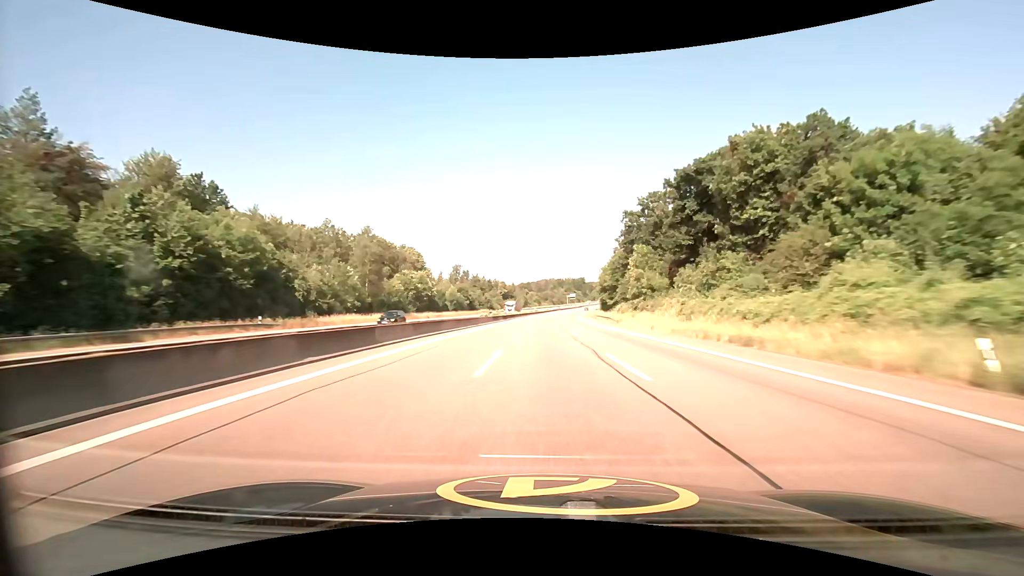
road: motorway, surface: asphalt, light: Day
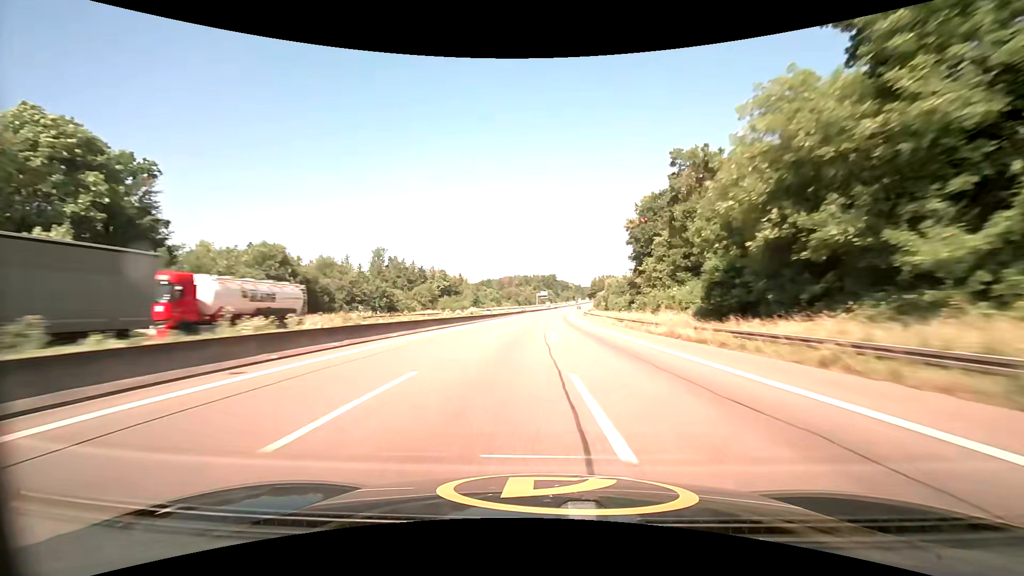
(+2.7, +94.6) m; +4°
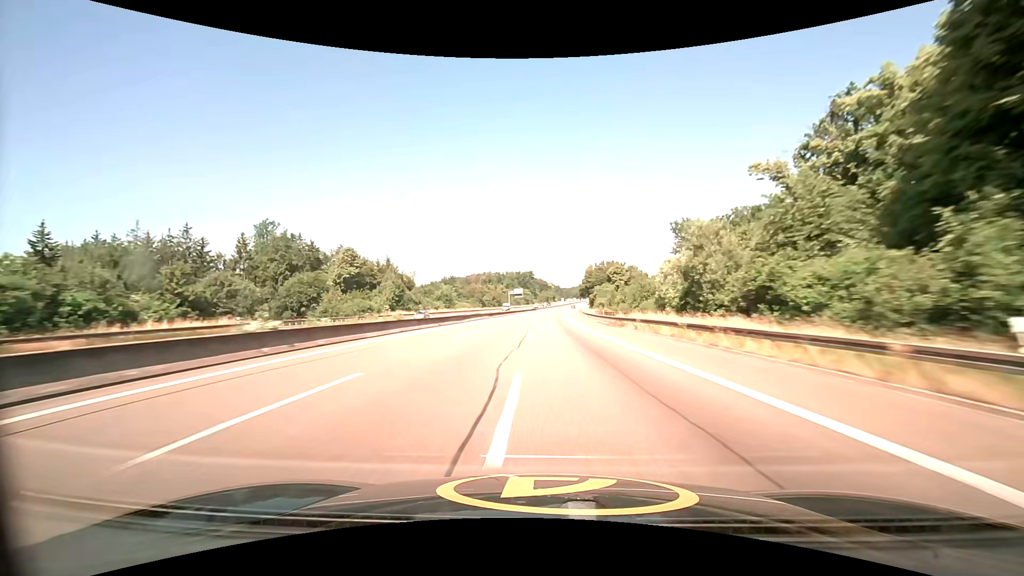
(+1.7, +71.8) m; +3°
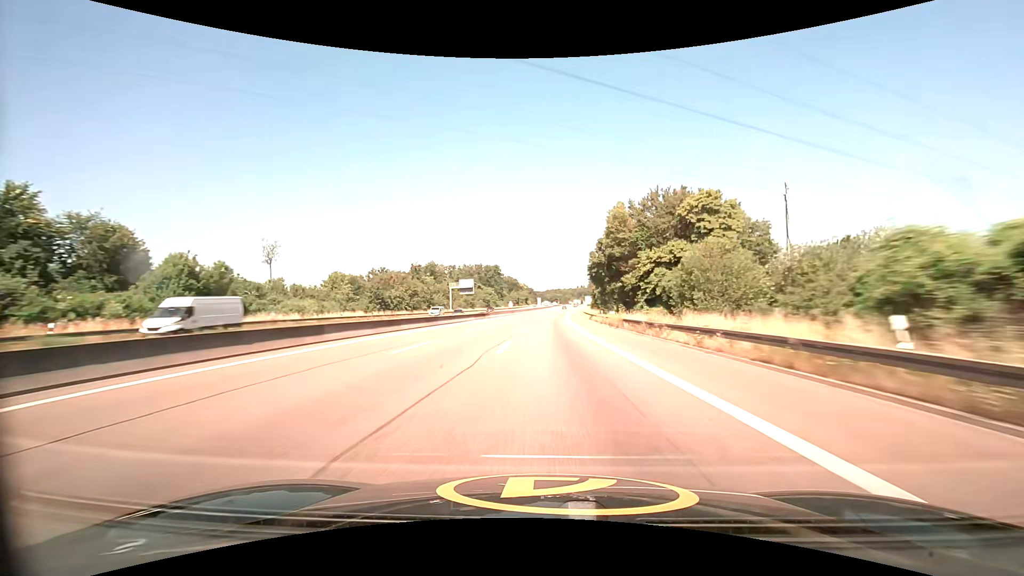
(+2.5, +96.3) m; +3°
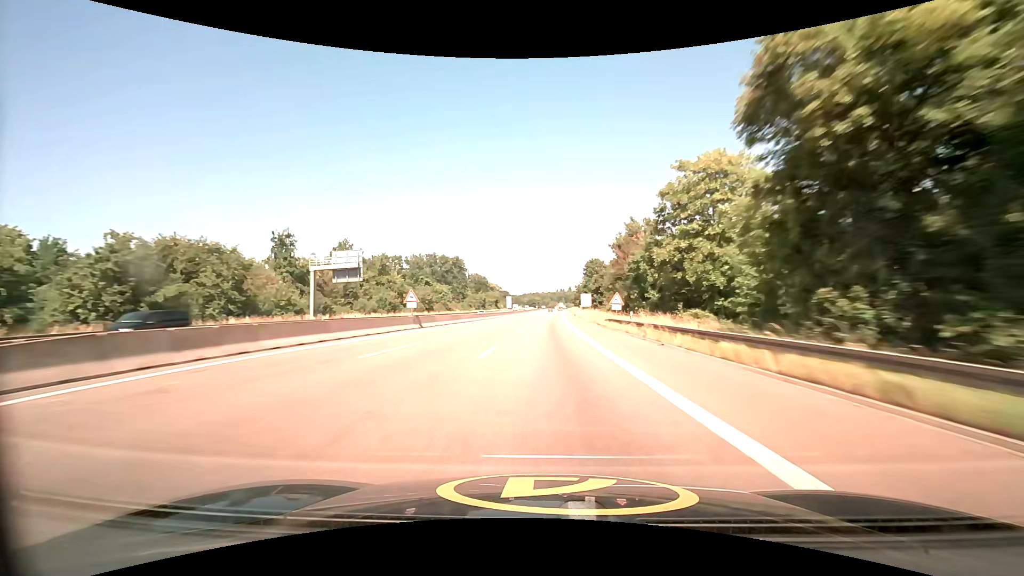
(+1.8, +72.4) m; +3°
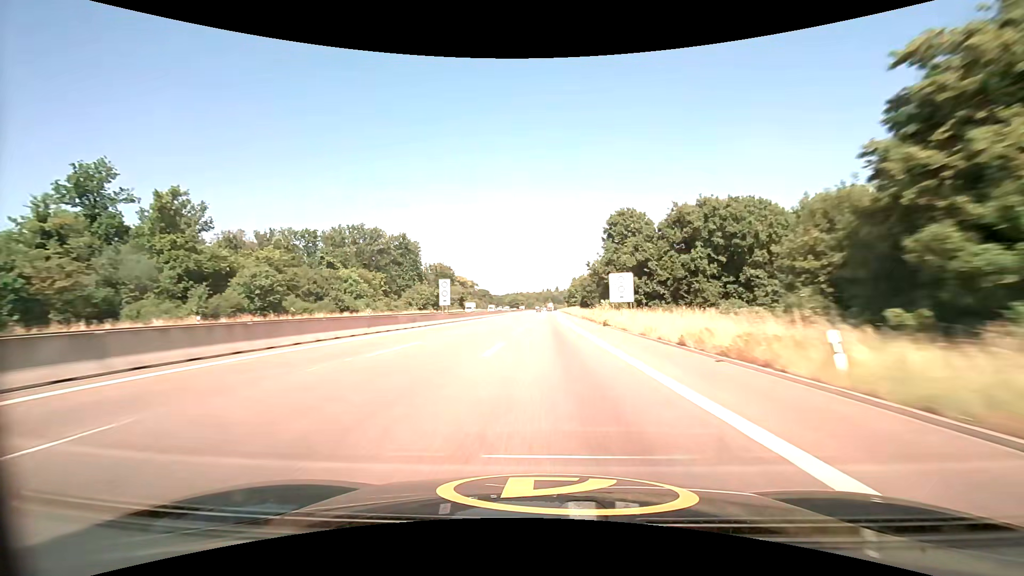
(+1.1, +71.9) m; +2°
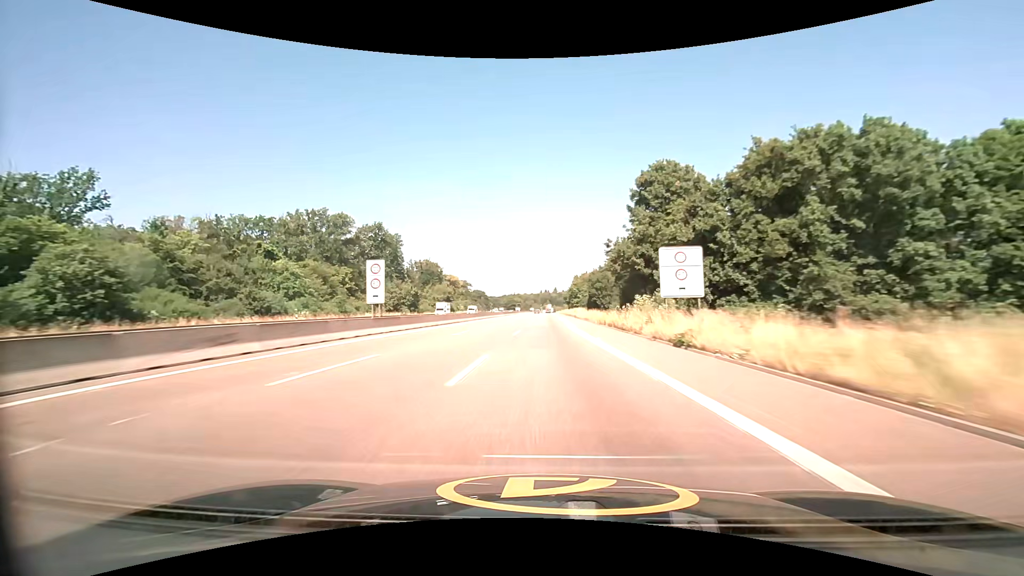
(+0.1, +23.3) m; 0°
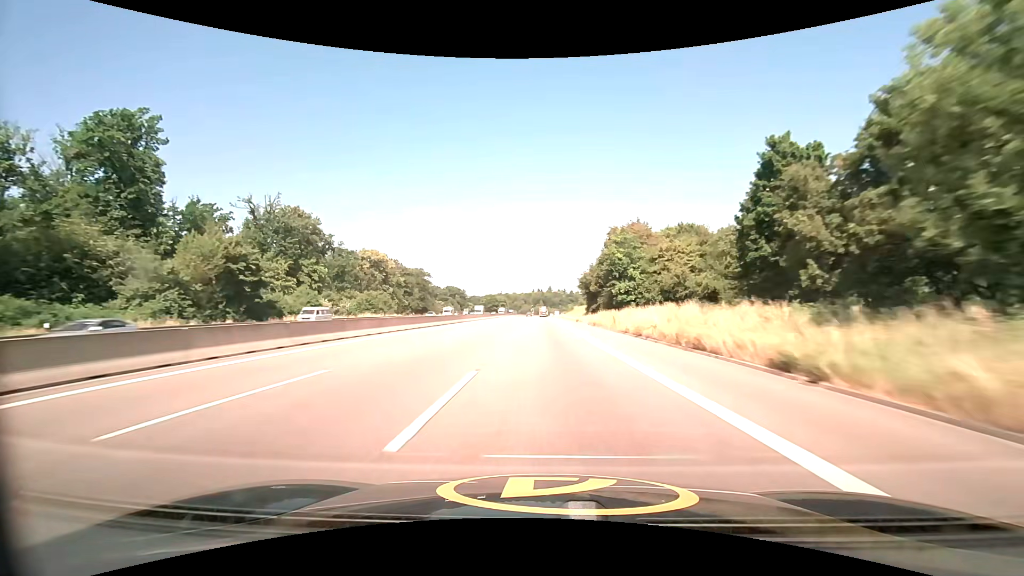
(+0.7, +110.7) m; +1°
(0, +10) (0, +20) (0, +30) (0, +40) (0, +50) (0, +60) (0, +70) (0, +80) (0, +90) (0, +100) m
